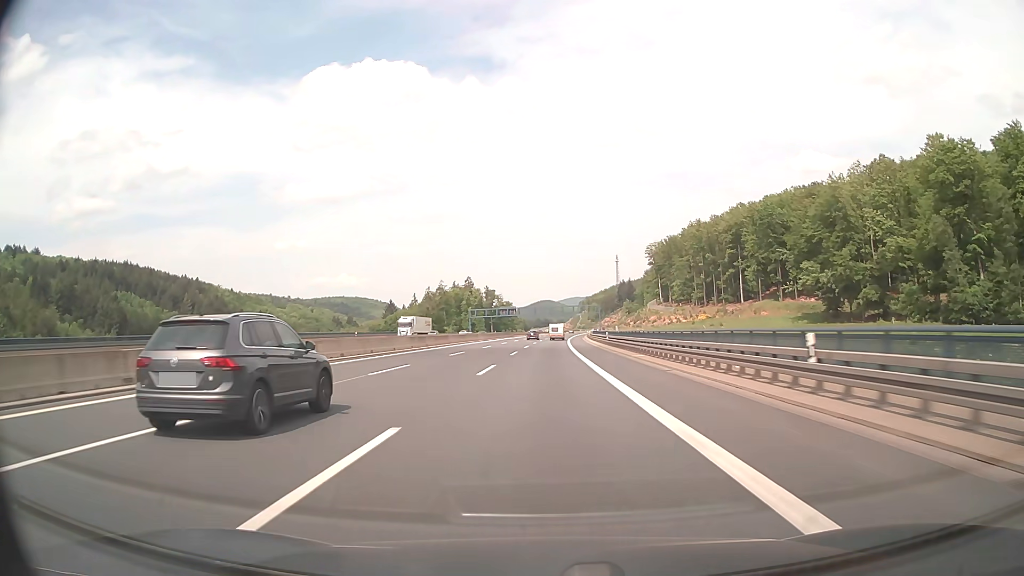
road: motorway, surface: asphalt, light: Day
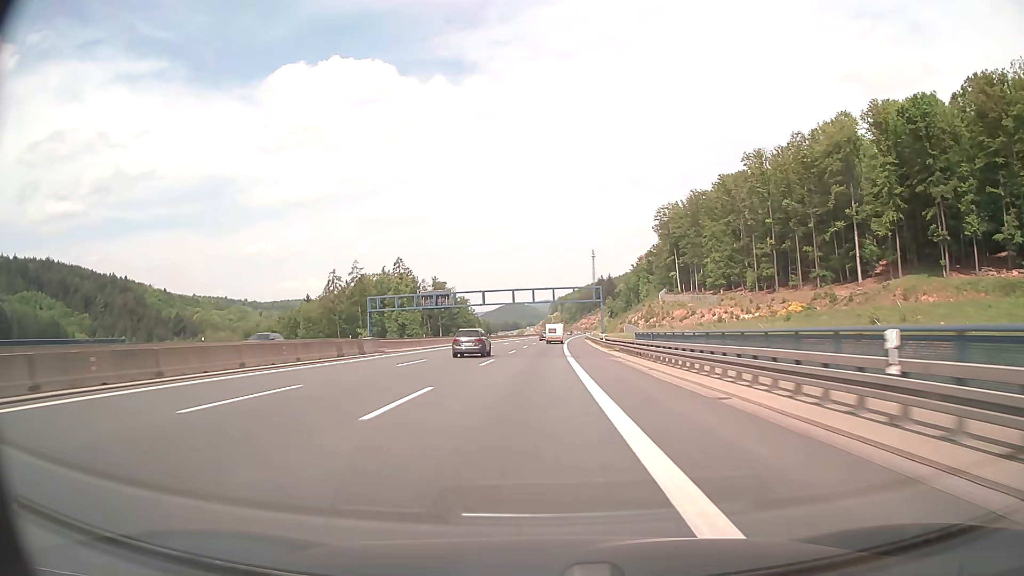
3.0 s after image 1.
(+2.6, +100.3) m; +3°
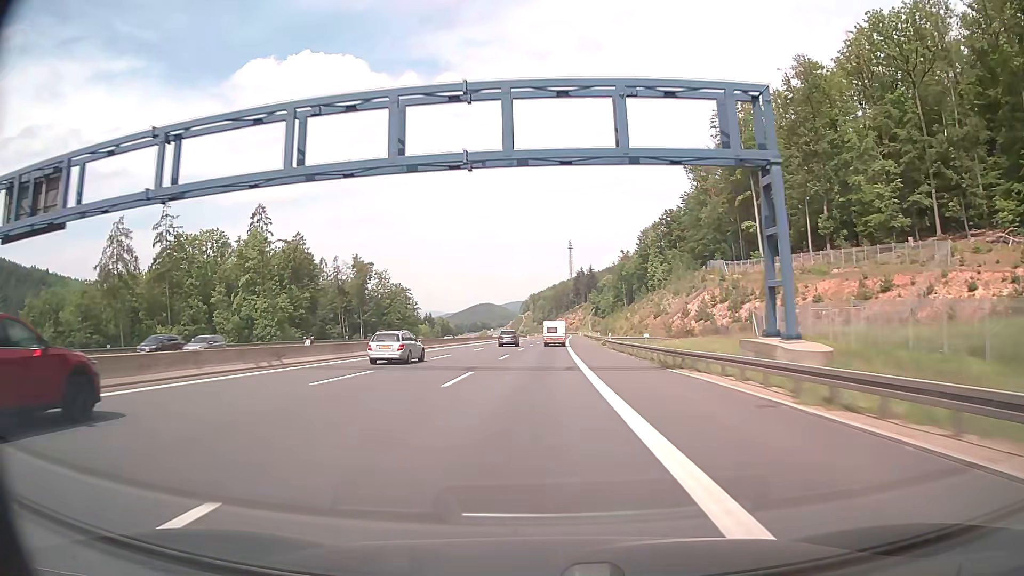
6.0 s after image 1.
(+2.2, +100.7) m; +2°
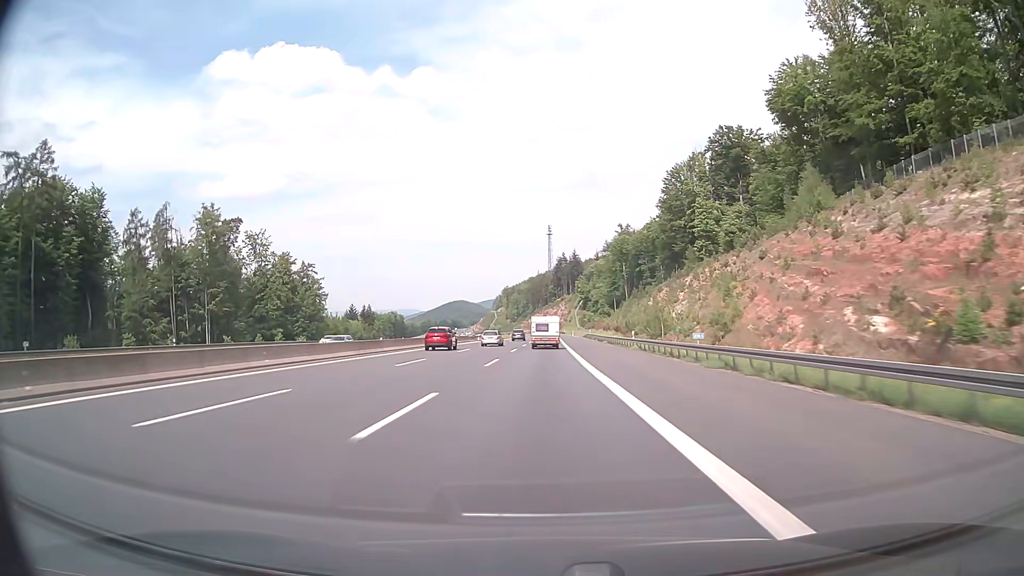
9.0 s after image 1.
(+1.8, +97.5) m; +2°
